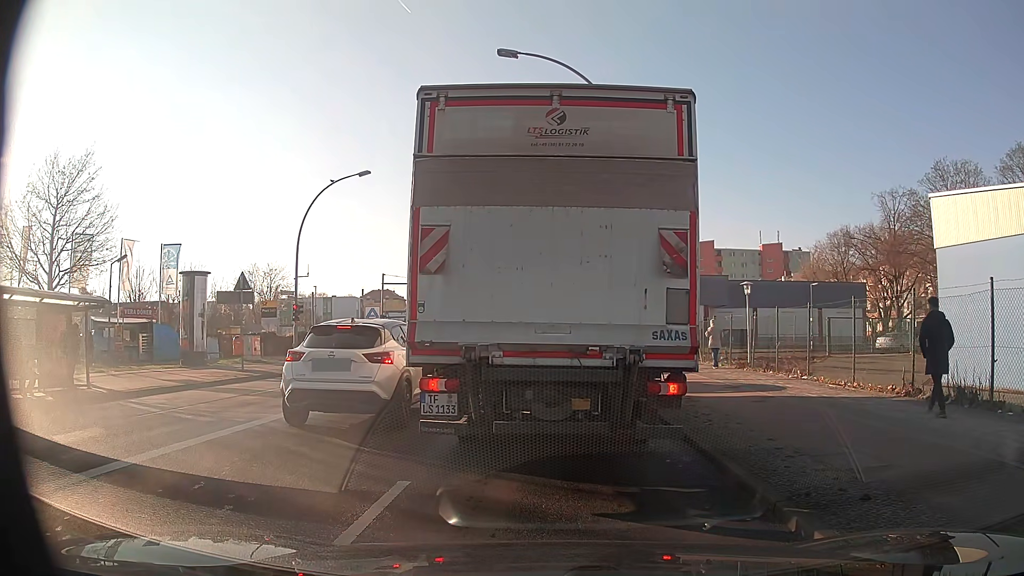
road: secondary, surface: asphalt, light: Day
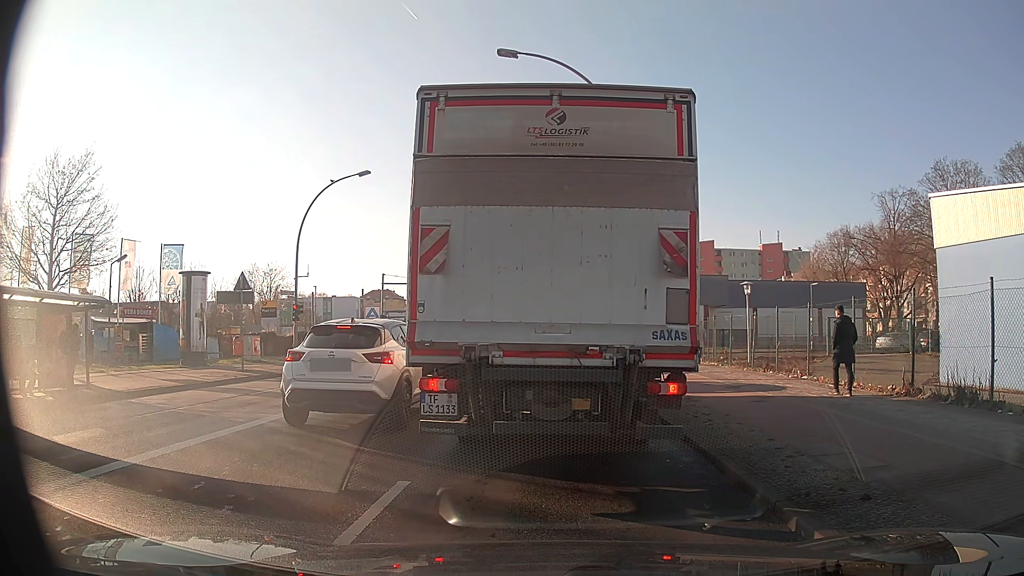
(0.0, +0.1) m; 0°
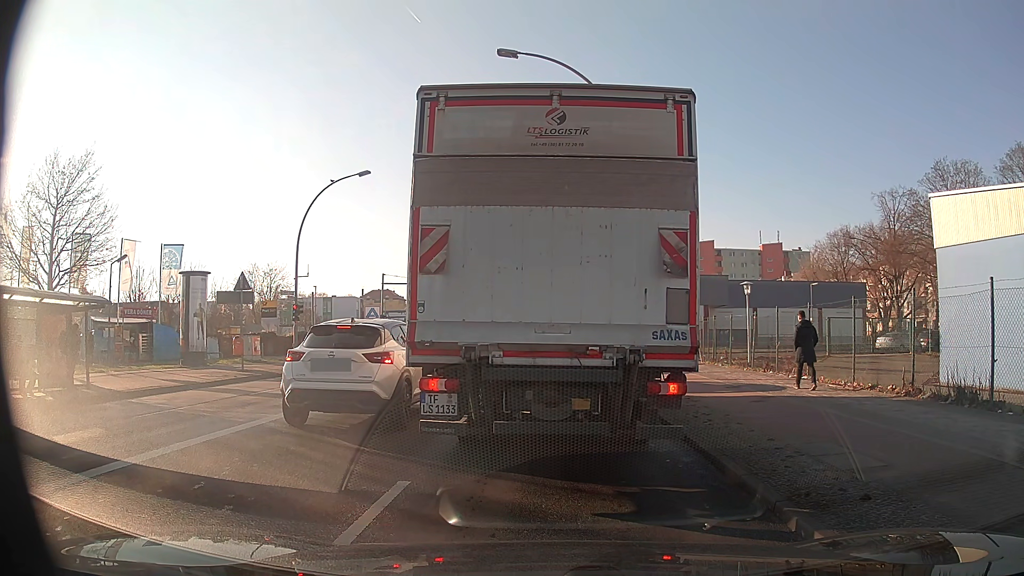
(0.0, 0.0) m; 0°
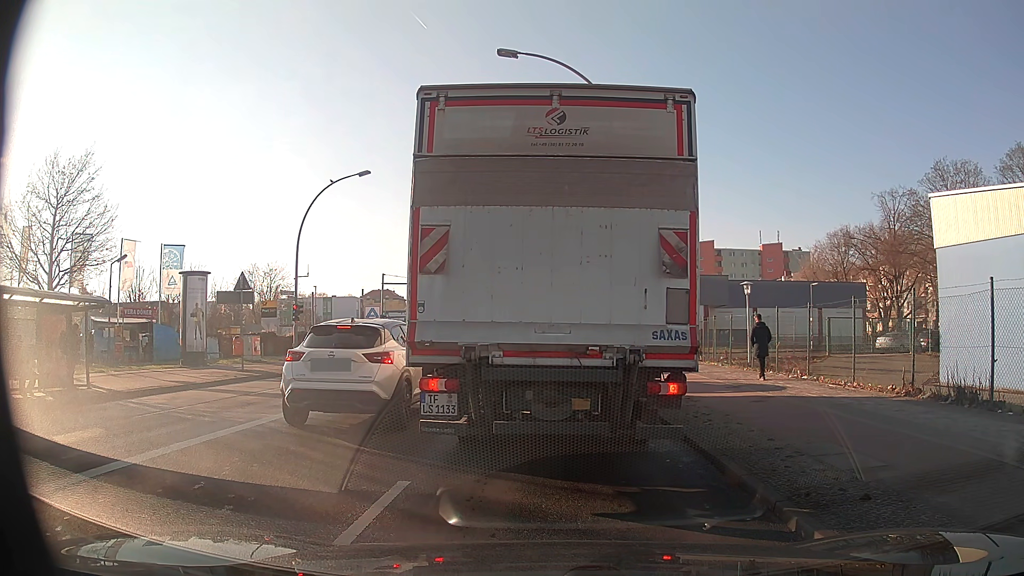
(0.0, 0.0) m; 0°
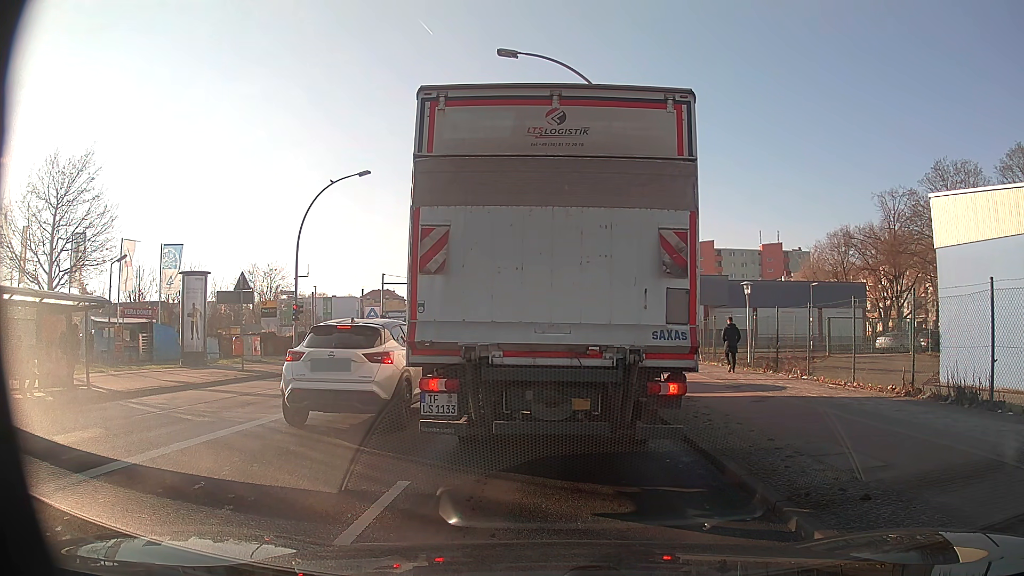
(0.0, 0.0) m; 0°
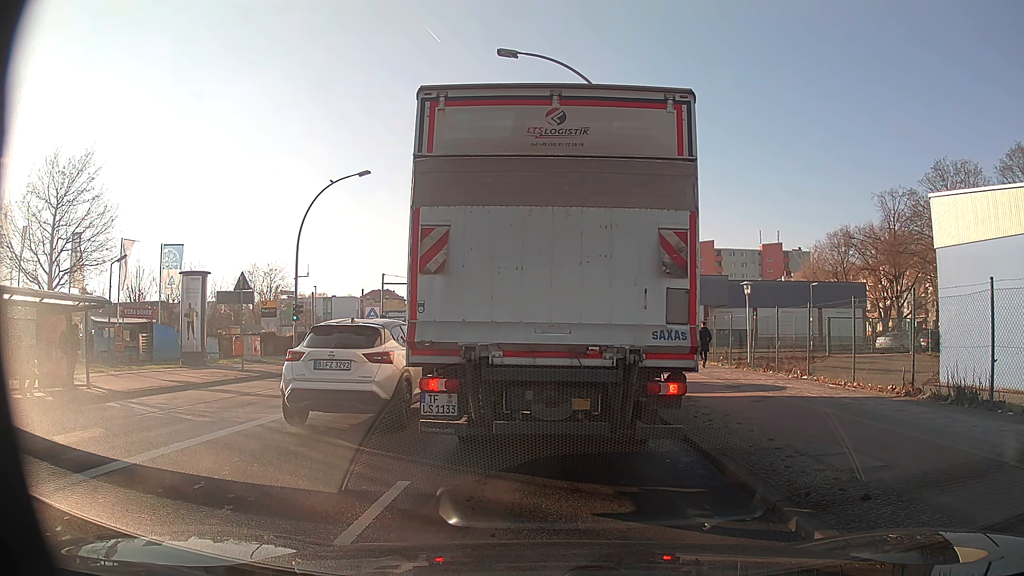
(0.0, 0.0) m; 0°
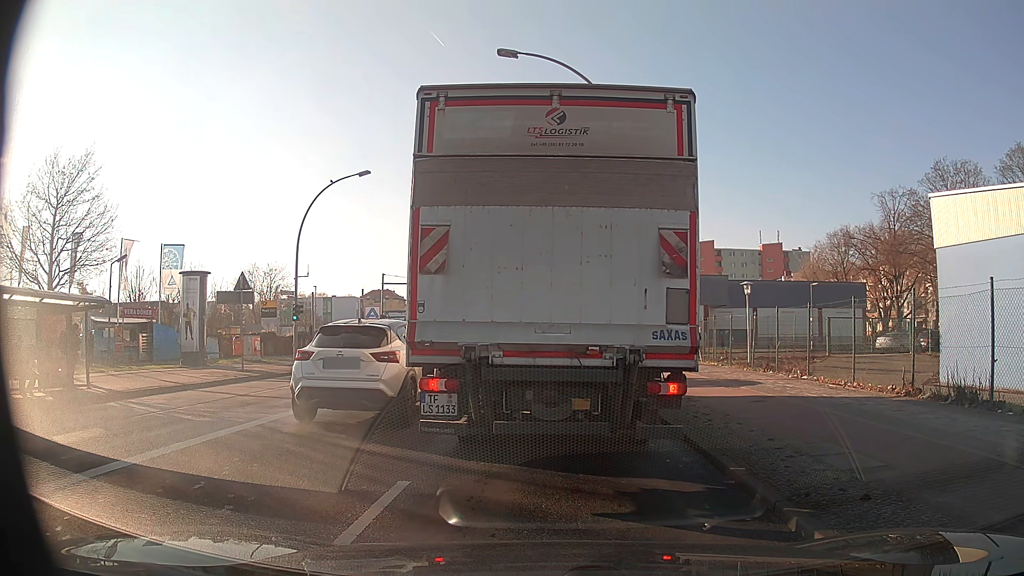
(0.0, 0.0) m; 0°
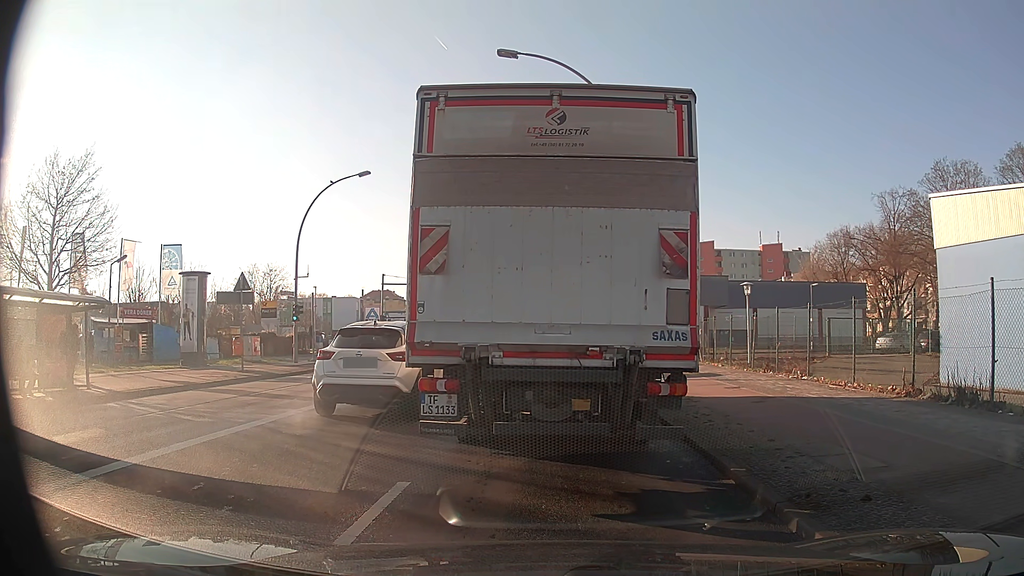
(0.0, 0.0) m; 0°
(0, +10) (0, +20) (0, +30) (0, +40) (0, +50) (-1, +60) (-1, +70) (-1, +80) (-1, +90) (-1, +100) m
